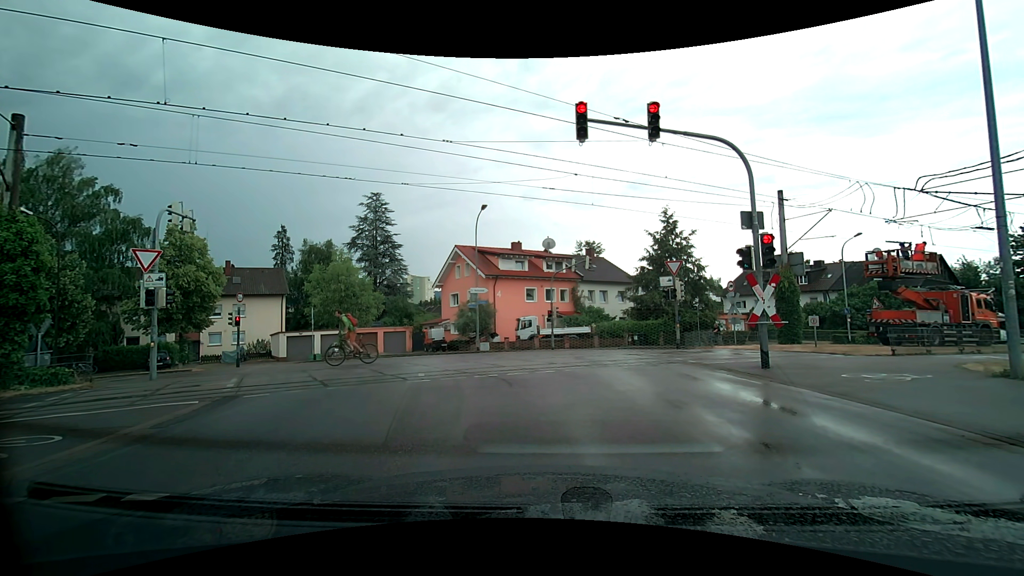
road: tertiary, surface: asphalt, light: Day
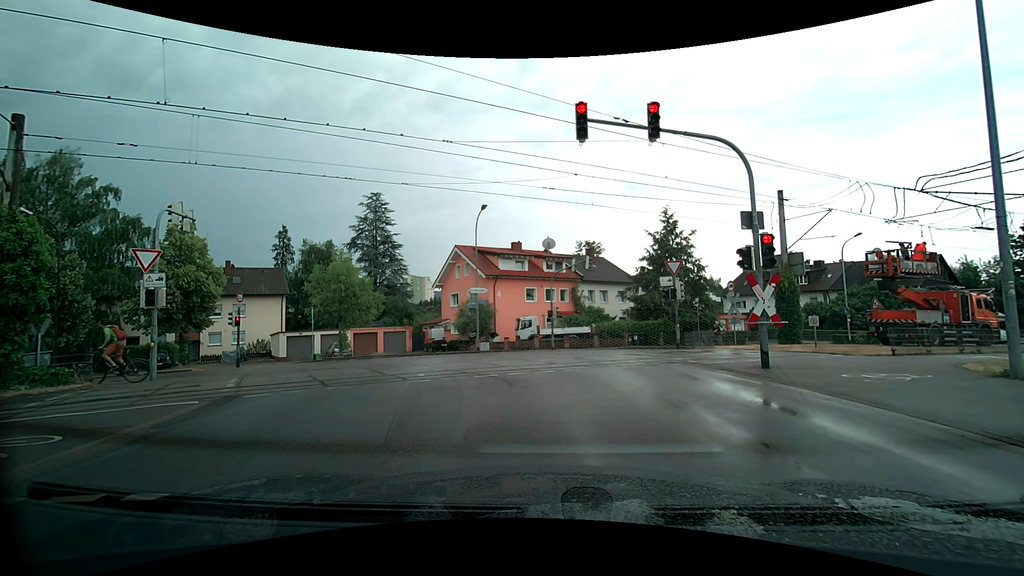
(0.0, 0.0) m; 0°
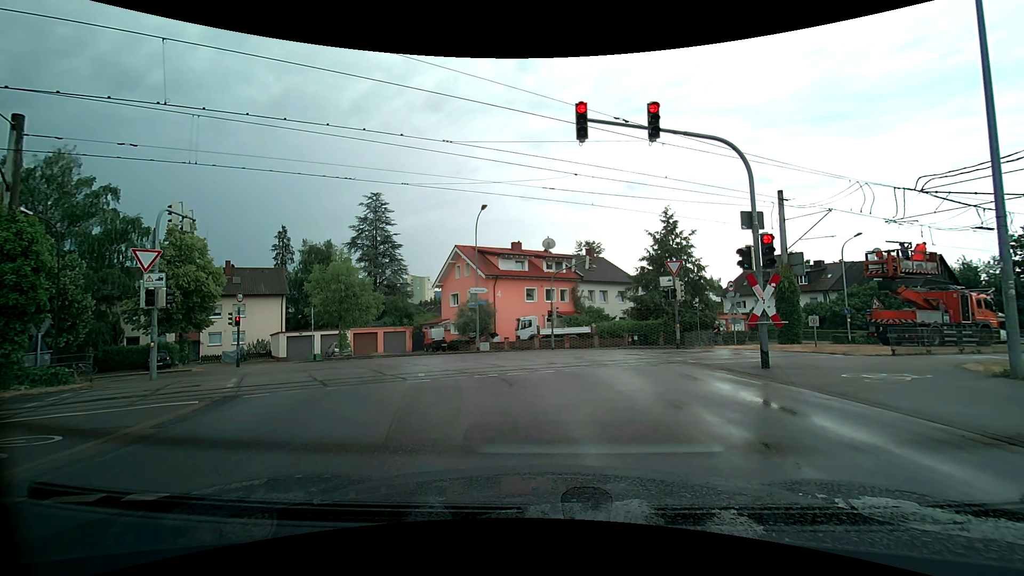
(0.0, 0.0) m; 0°
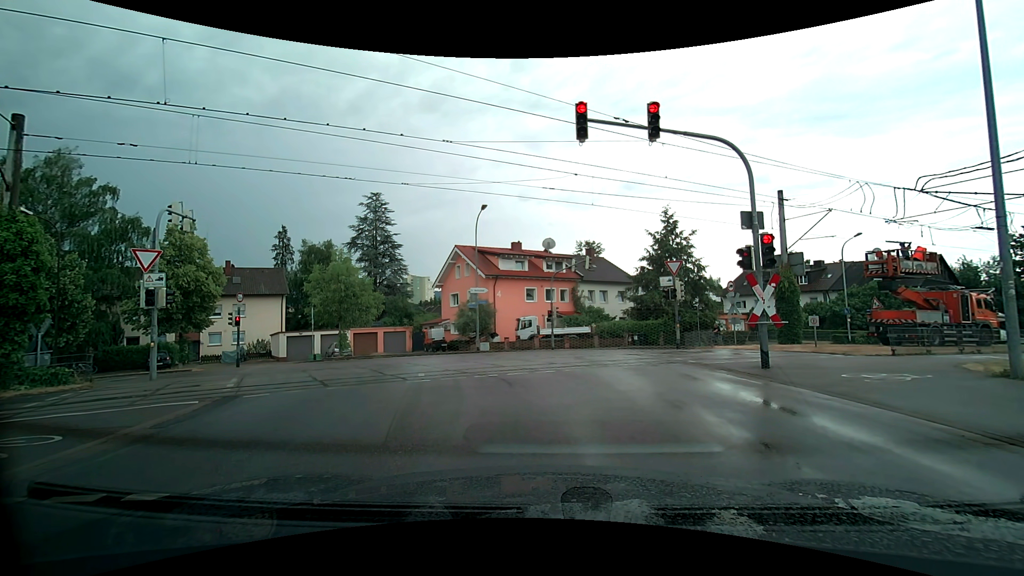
(0.0, 0.0) m; 0°
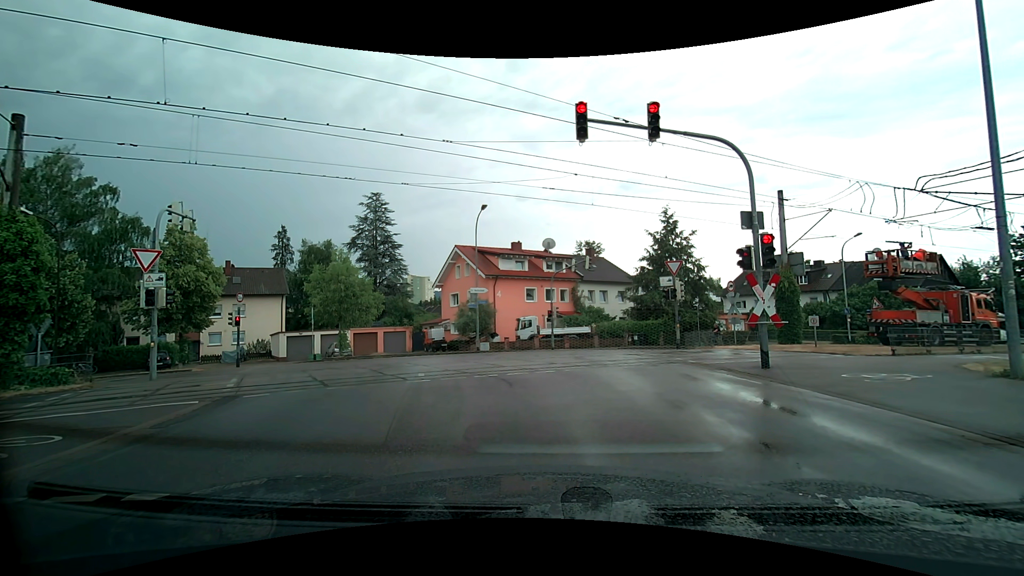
(0.0, 0.0) m; 0°
(0, +10) (-3, +20) (-10, +27) (-20, +28) (-30, +28) (-39, +30) (-48, +35) (-55, +42) (-62, +49) (-69, +57) m
